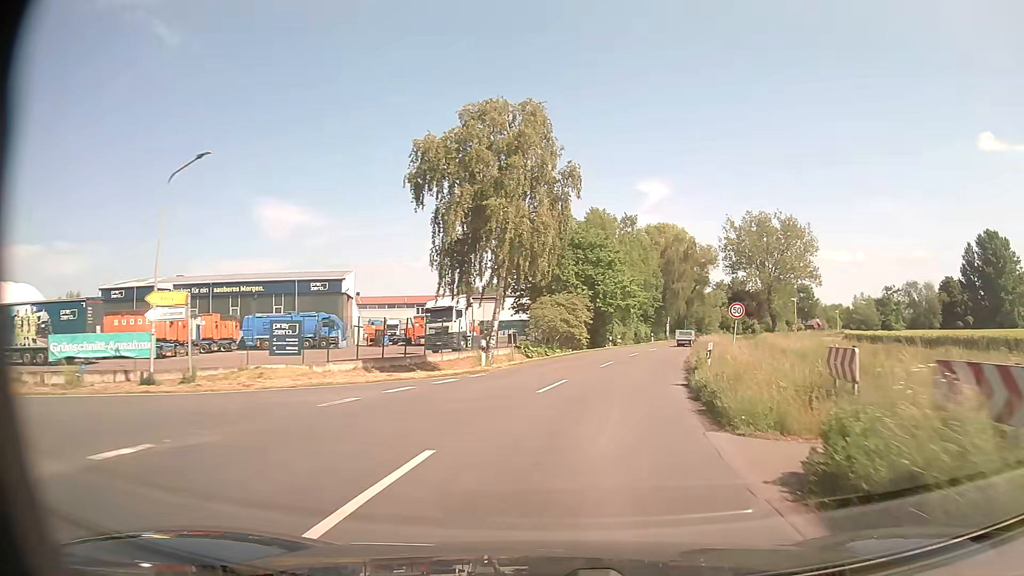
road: secondary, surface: asphalt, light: Day
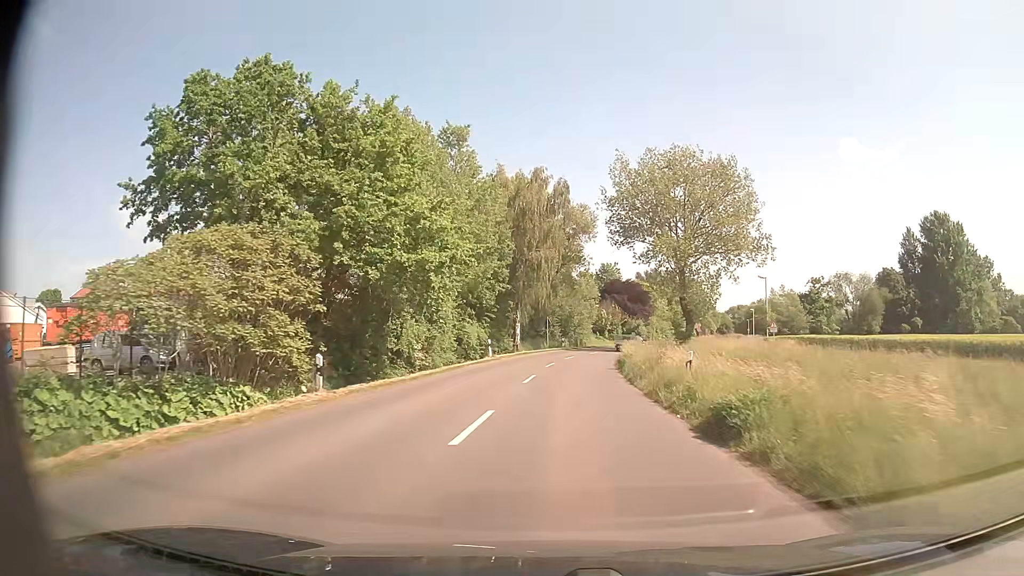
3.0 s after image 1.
(+6.7, +41.7) m; +14°
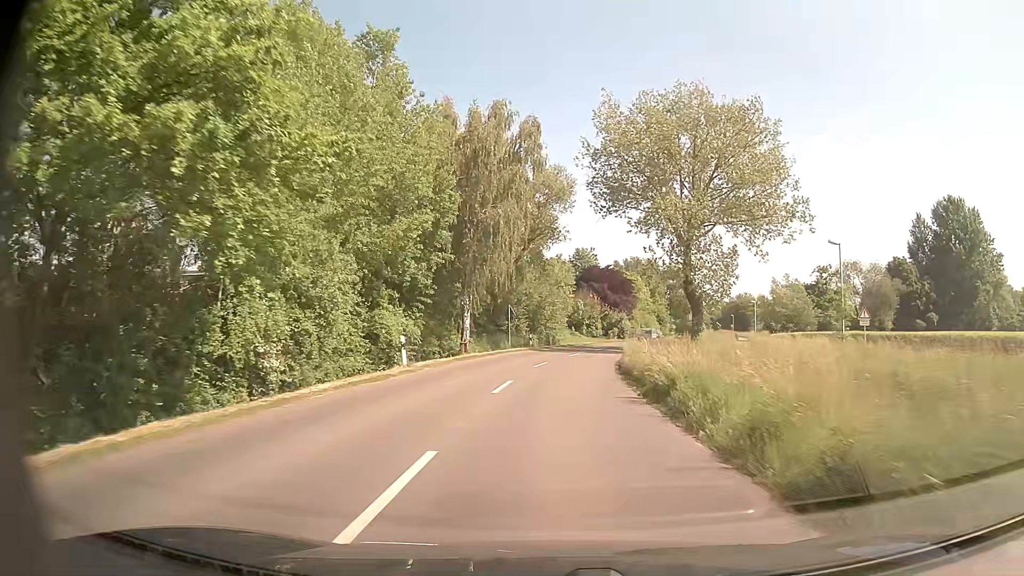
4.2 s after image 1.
(+0.4, +16.8) m; +2°
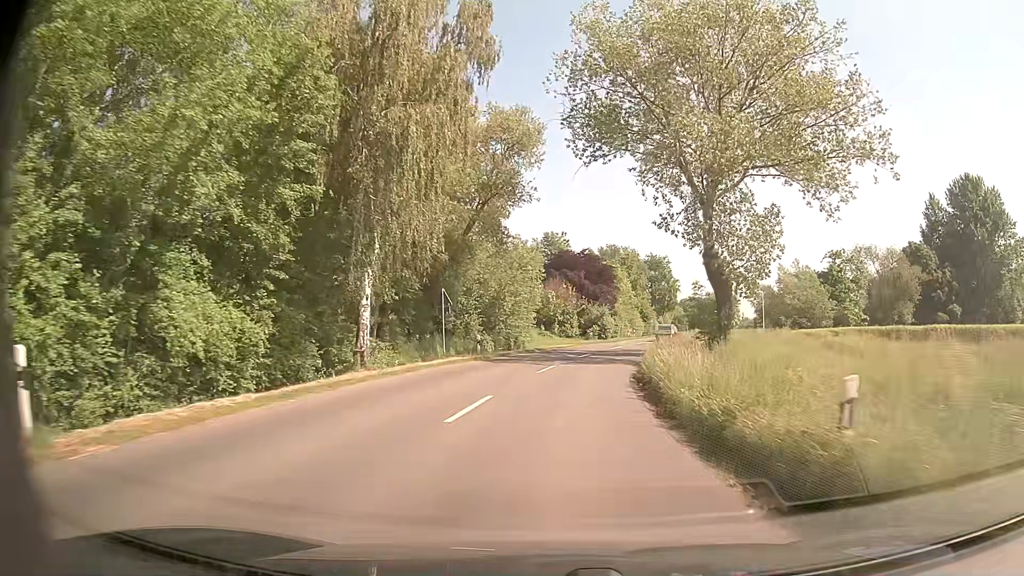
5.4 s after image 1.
(+0.5, +17.1) m; +3°
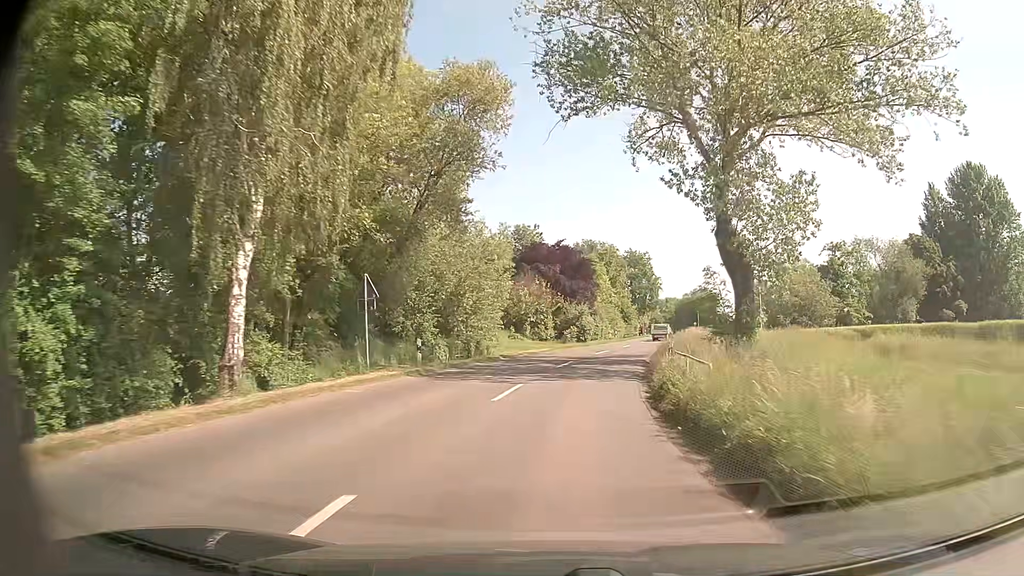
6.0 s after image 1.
(+0.2, +8.6) m; +2°
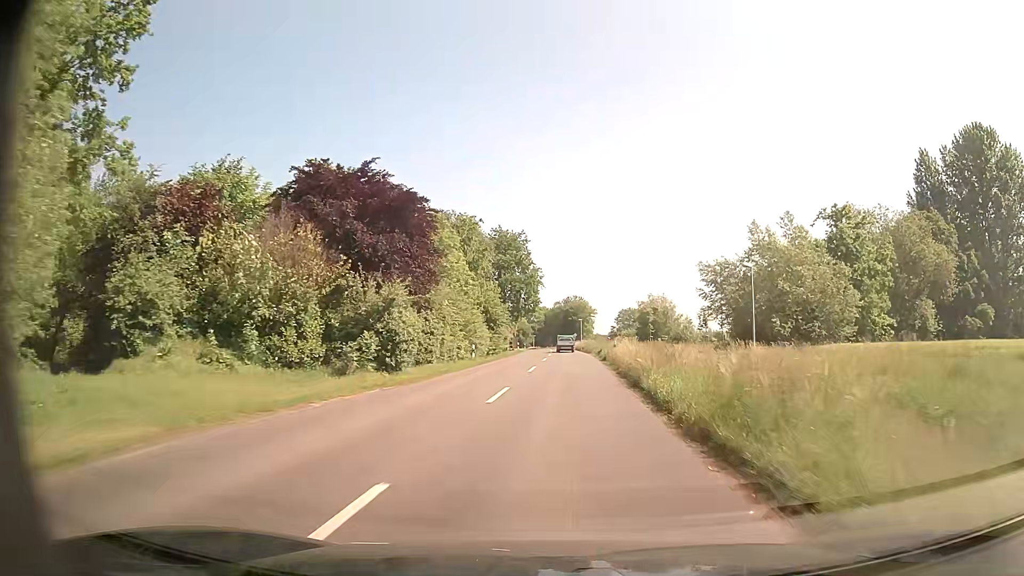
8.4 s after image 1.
(+3.2, +34.3) m; +11°
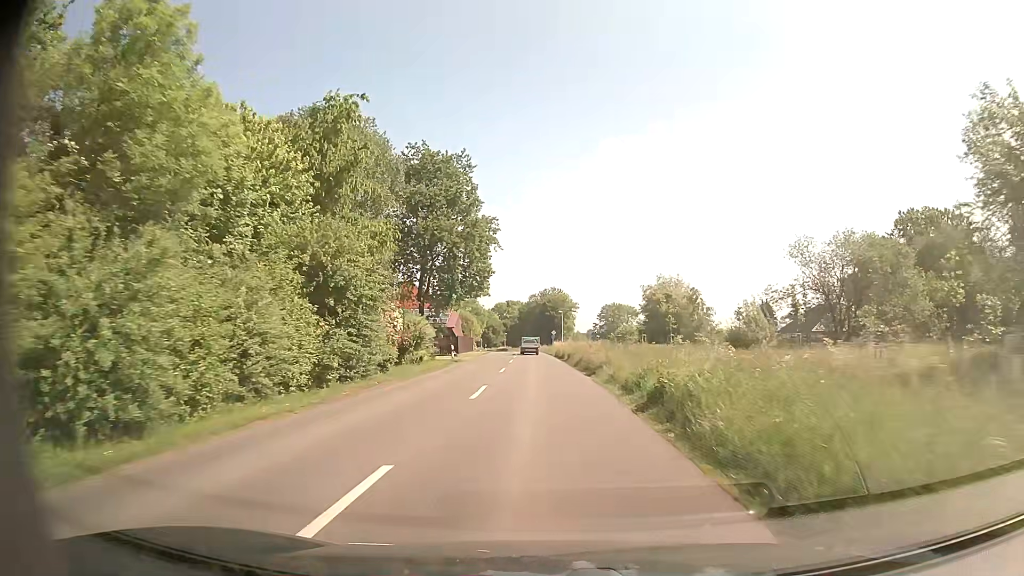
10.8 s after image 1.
(+1.3, +35.0) m; +2°
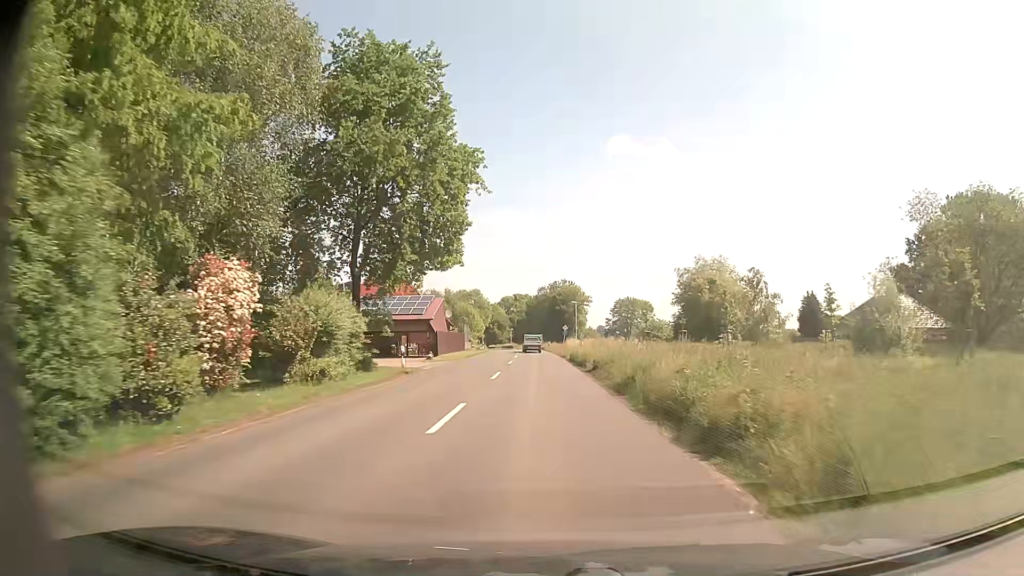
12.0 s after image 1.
(-0.1, +17.5) m; -1°
